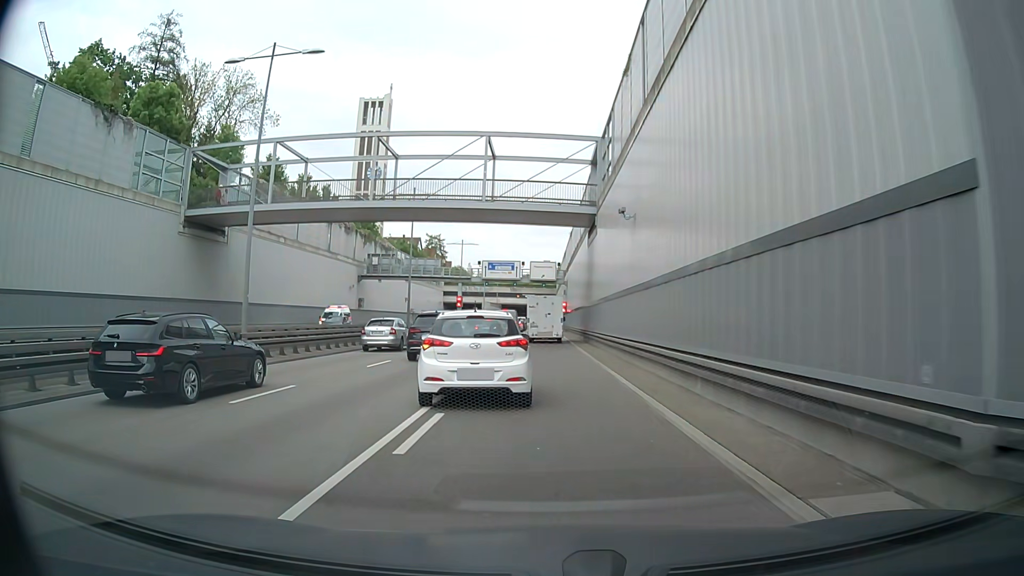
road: trunk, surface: asphalt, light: Day
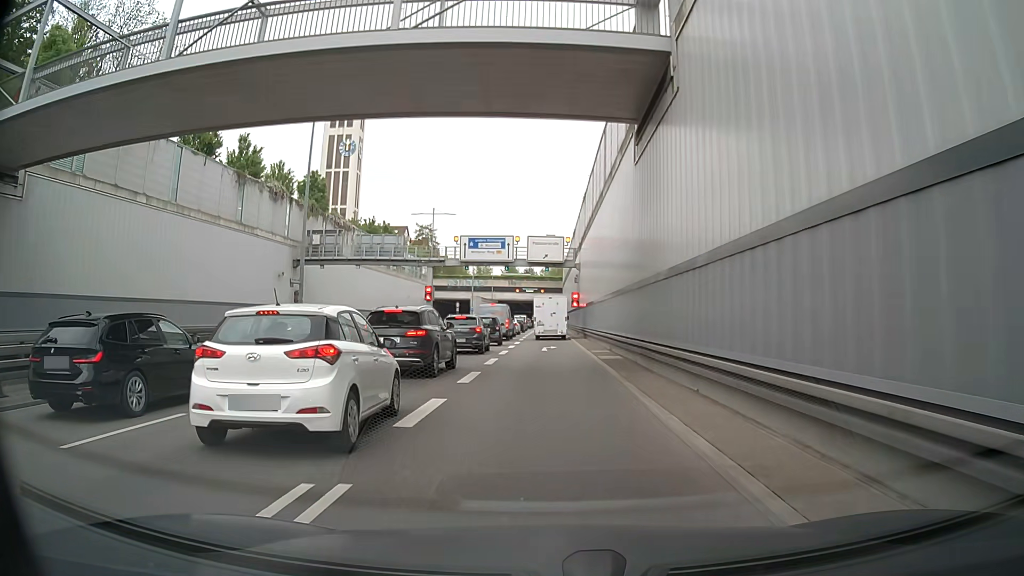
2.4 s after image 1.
(0.0, +22.6) m; 0°
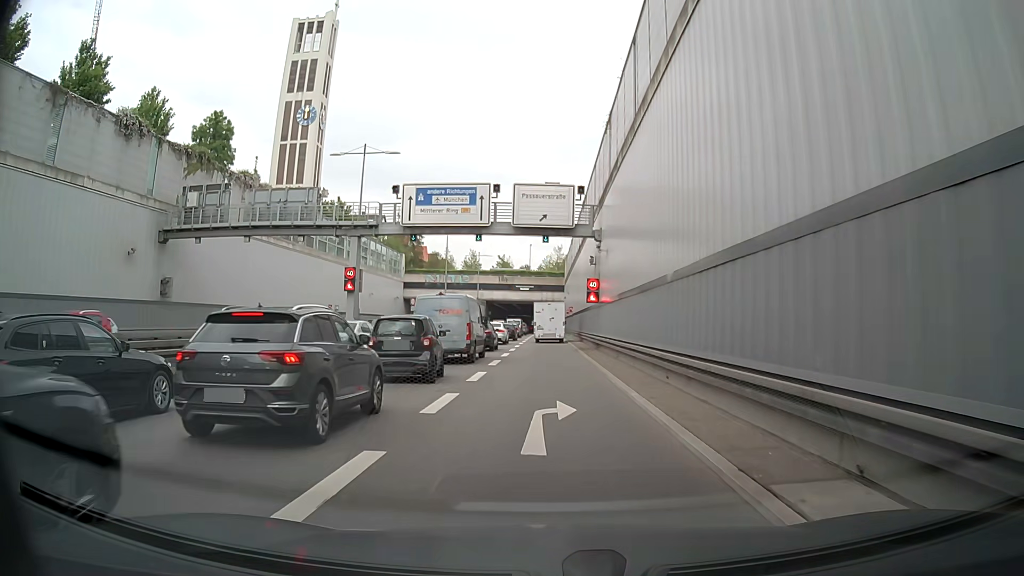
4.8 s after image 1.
(-0.2, +22.3) m; 0°
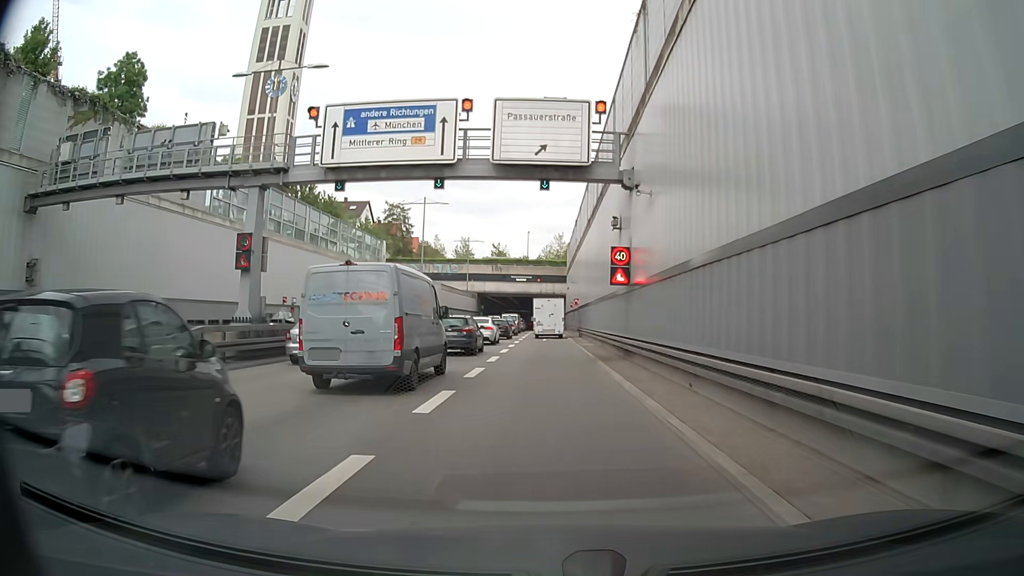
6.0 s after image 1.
(0.0, +12.7) m; 0°
(0, +10) (0, +20) (0, +30) (0, +40) (0, +50) (0, +60) (0, +70) (0, +80) (0, +90) (0, +100) m
